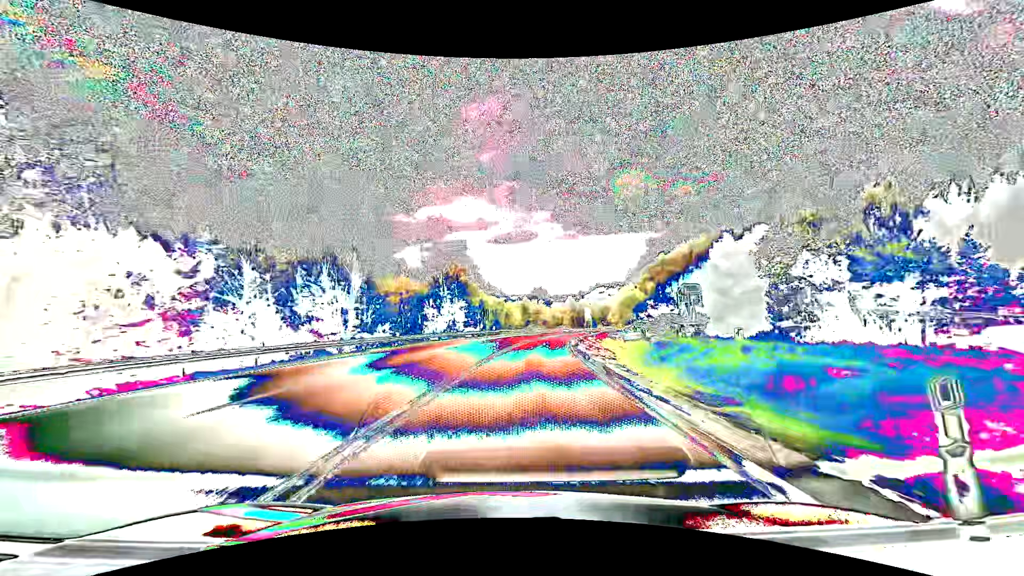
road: primary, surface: asphalt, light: Day
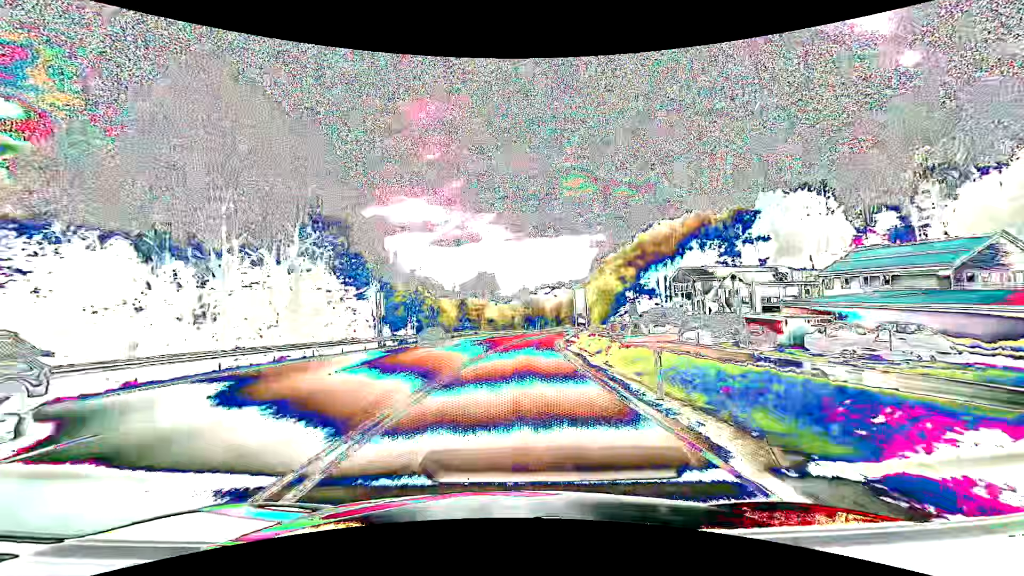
(+2.5, +40.2) m; +6°
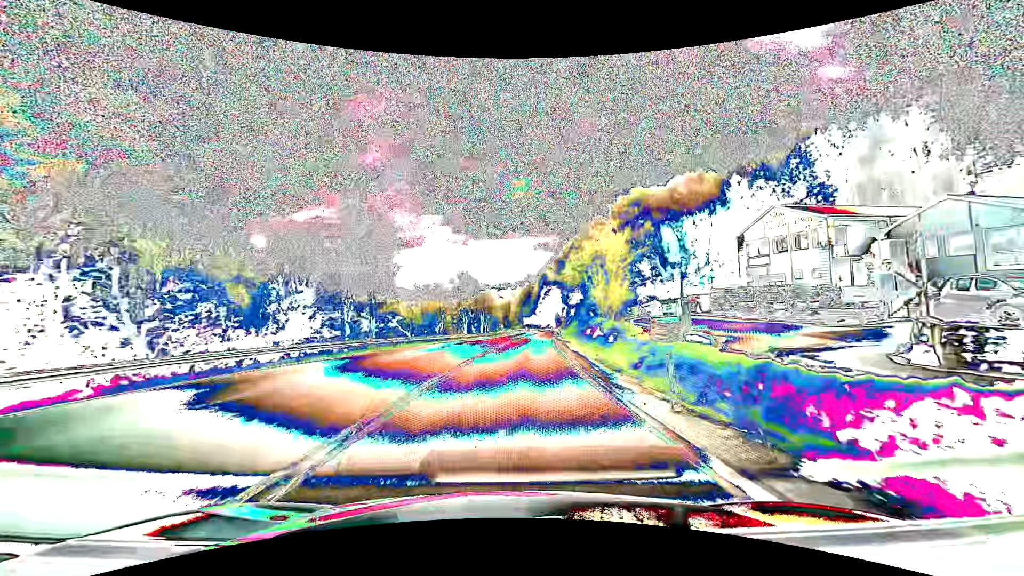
(+3.1, +52.4) m; +7°
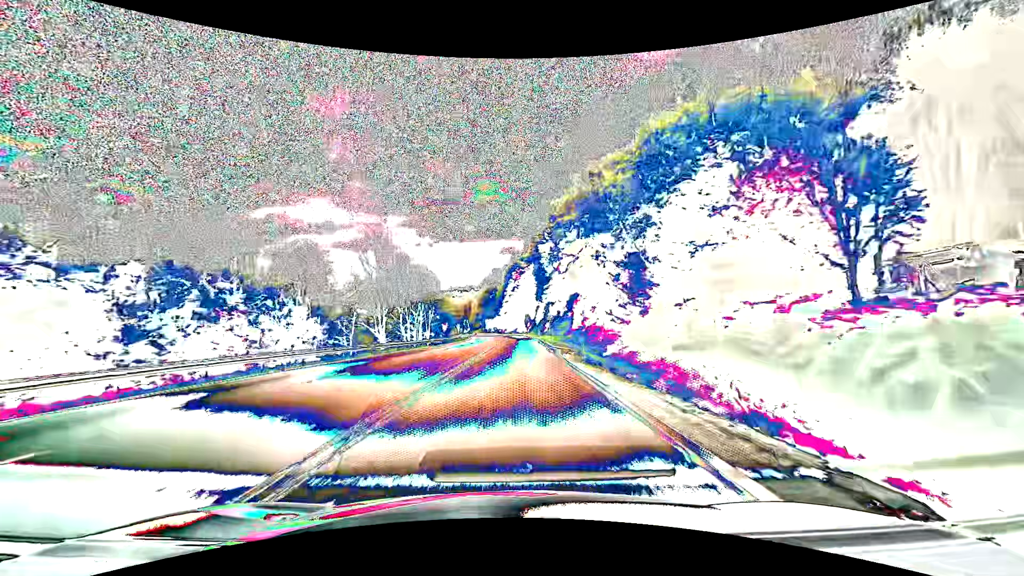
(+1.7, +42.3) m; +4°
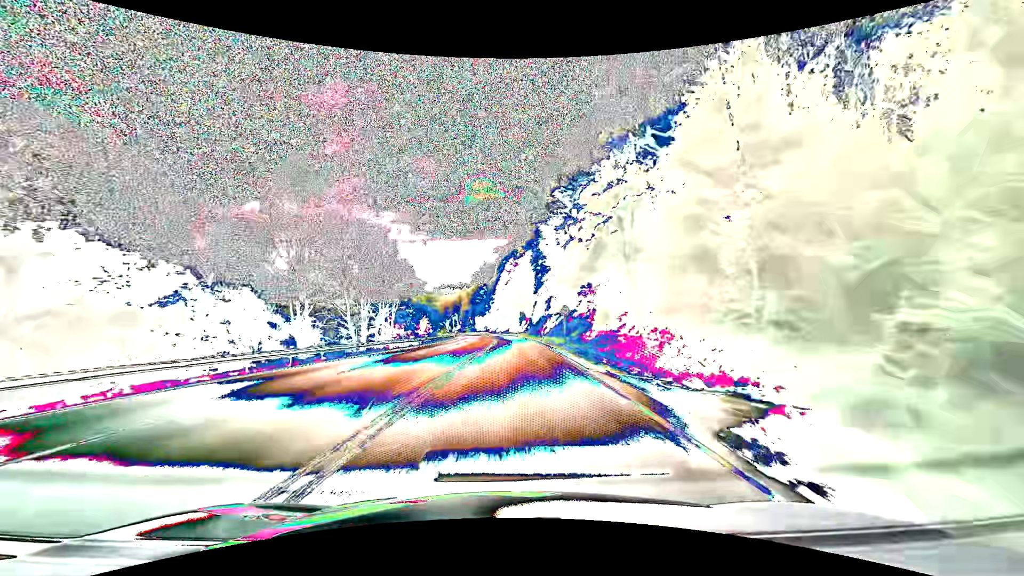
(+0.1, +21.3) m; 0°
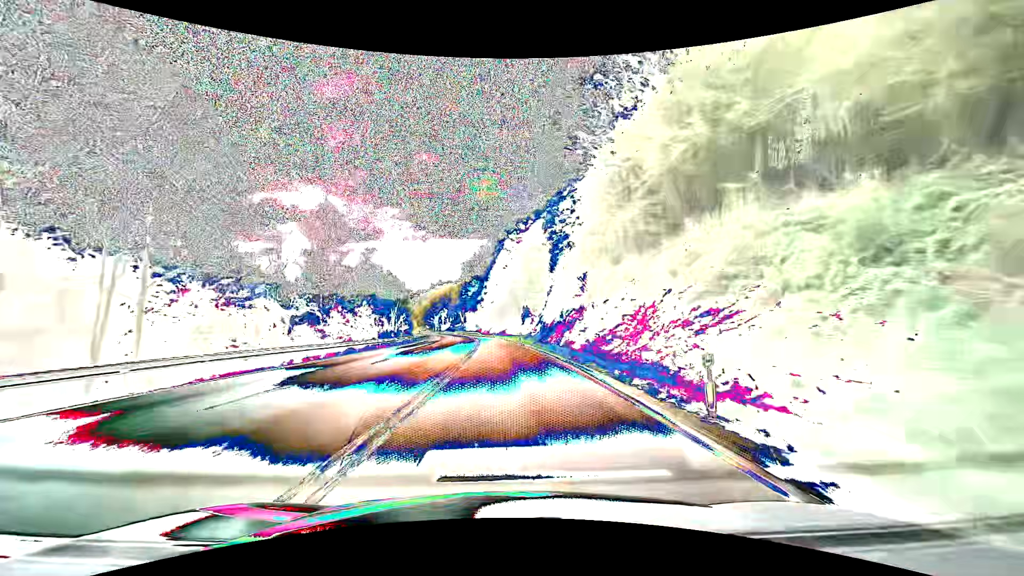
(+0.3, +42.6) m; 0°
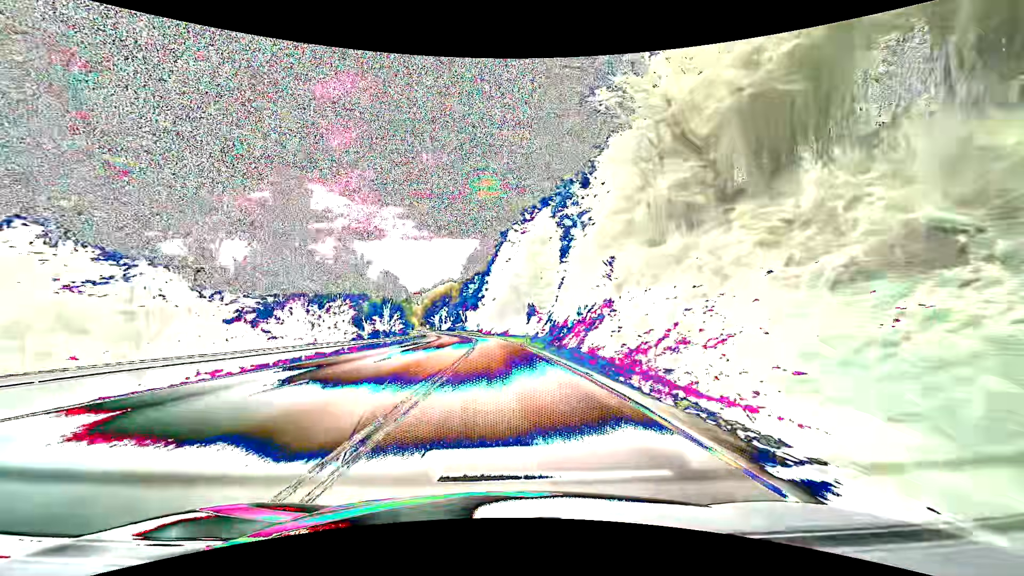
(-0.1, +10.7) m; -1°
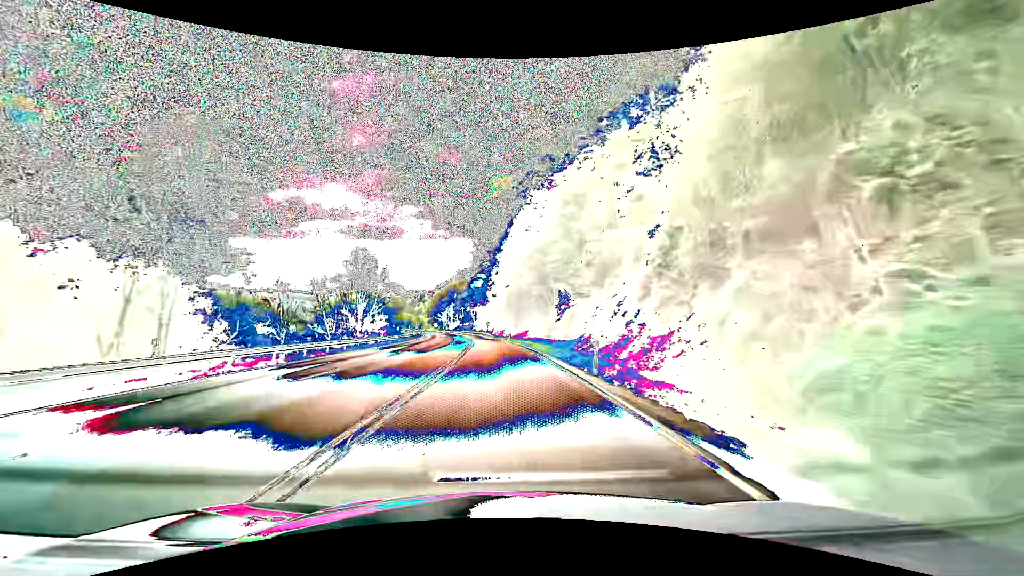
(-0.4, +32.1) m; -2°
(0, +10) (0, +20) (0, +30) (-1, +40) (-1, +50) (-2, +60) (-3, +70) (-4, +80) (-5, +90) (-6, +100) m
